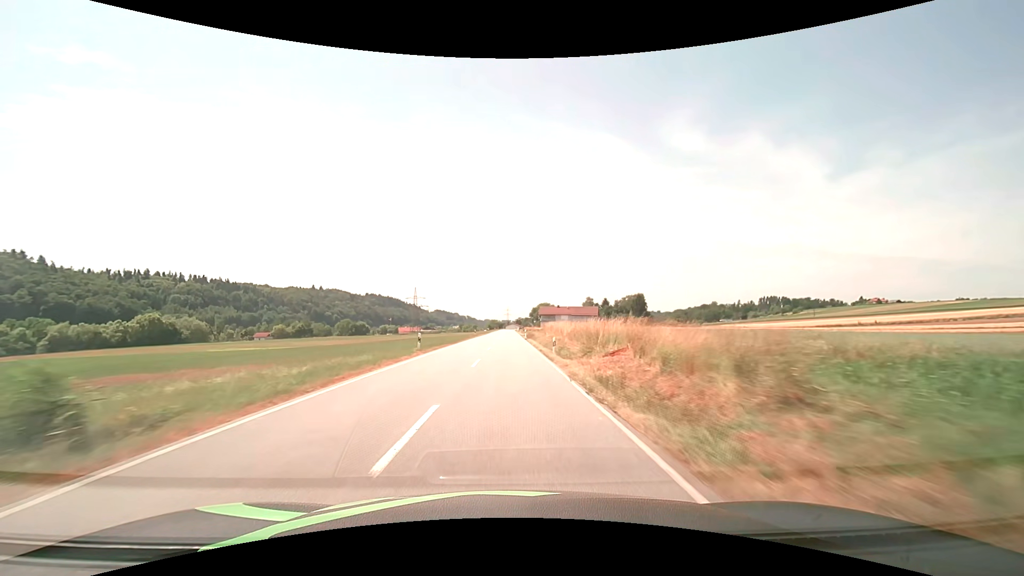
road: secondary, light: Day
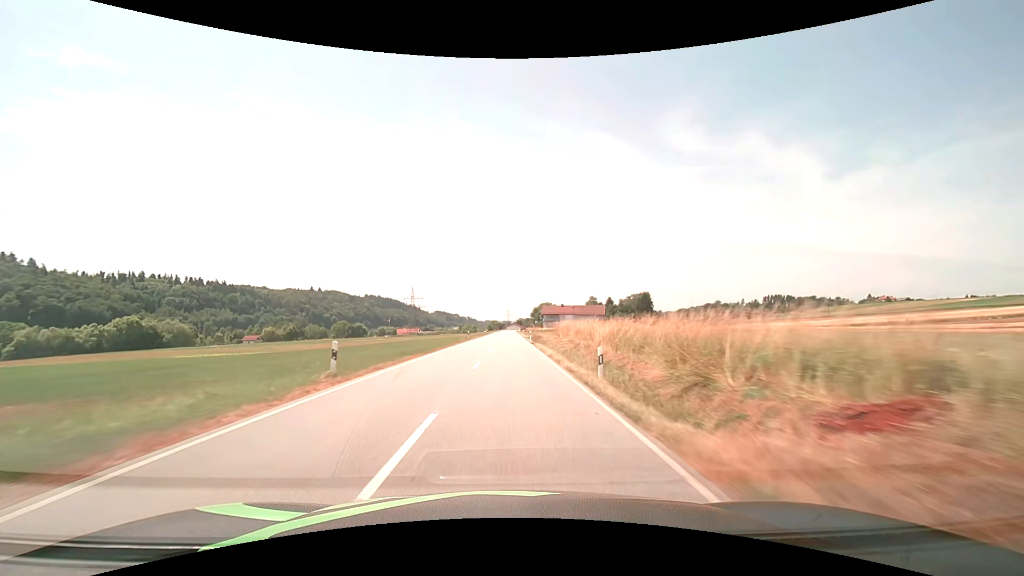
(0.0, +12.7) m; 0°
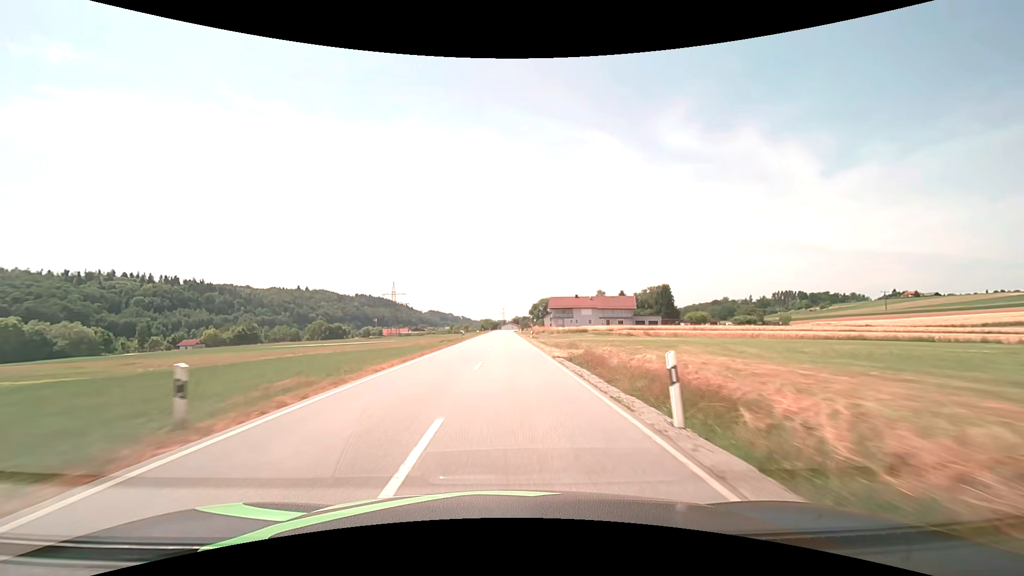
(+0.1, +48.3) m; 0°
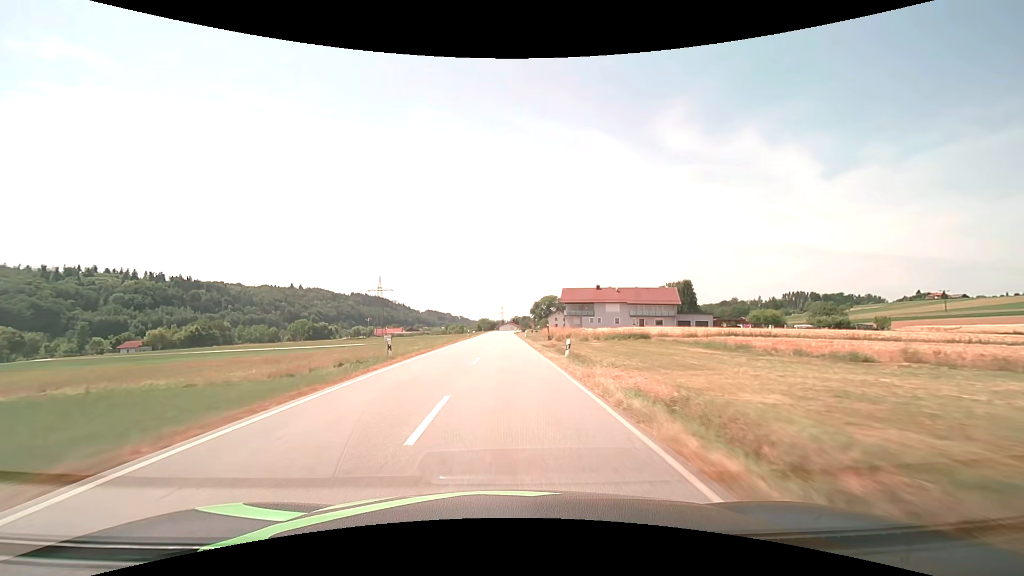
(+0.1, +33.5) m; 0°
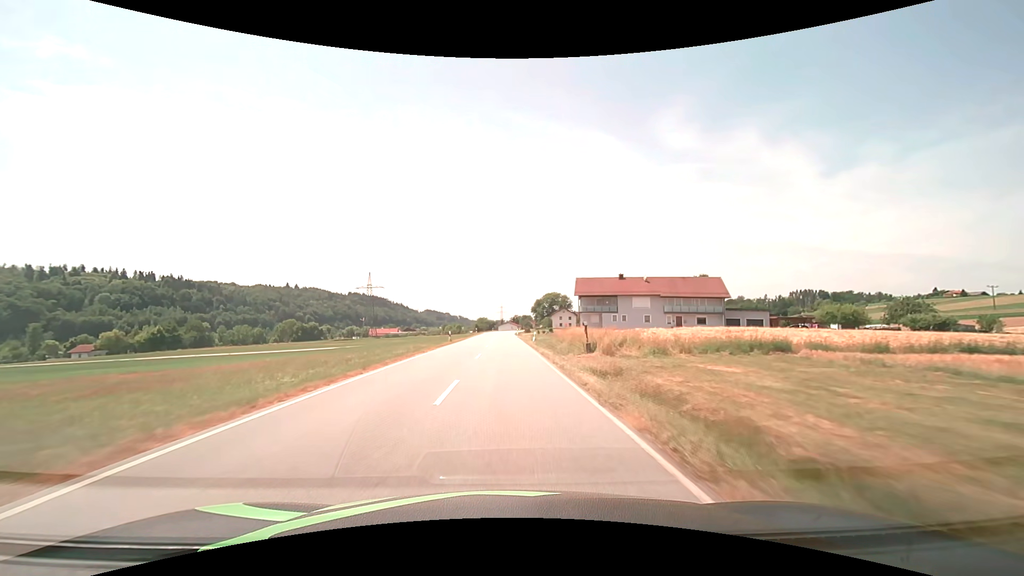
(0.0, +21.1) m; 0°
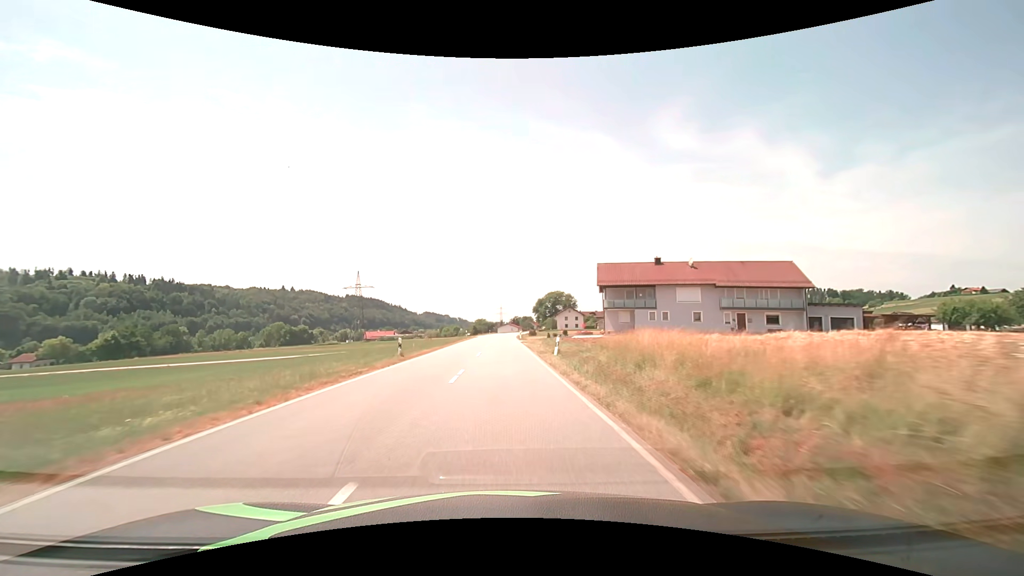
(0.0, +20.1) m; 0°
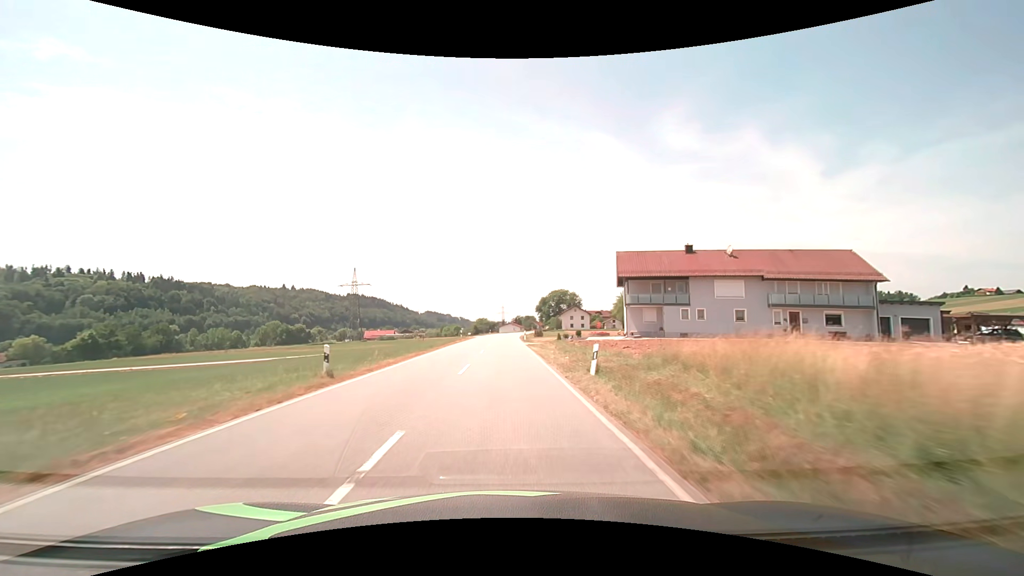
(0.0, +9.8) m; 0°
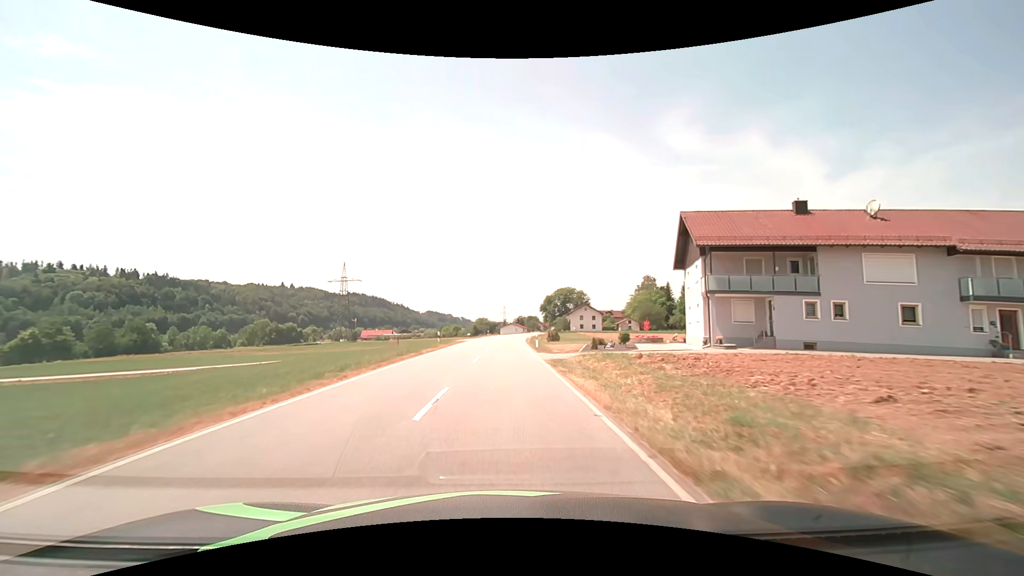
(-0.1, +19.3) m; 0°
(0, +10) (0, +20) (0, +30) (0, +40) (0, +50) (0, +60) (+1, +70) (+1, +80) (+2, +90) (+3, +100) m
